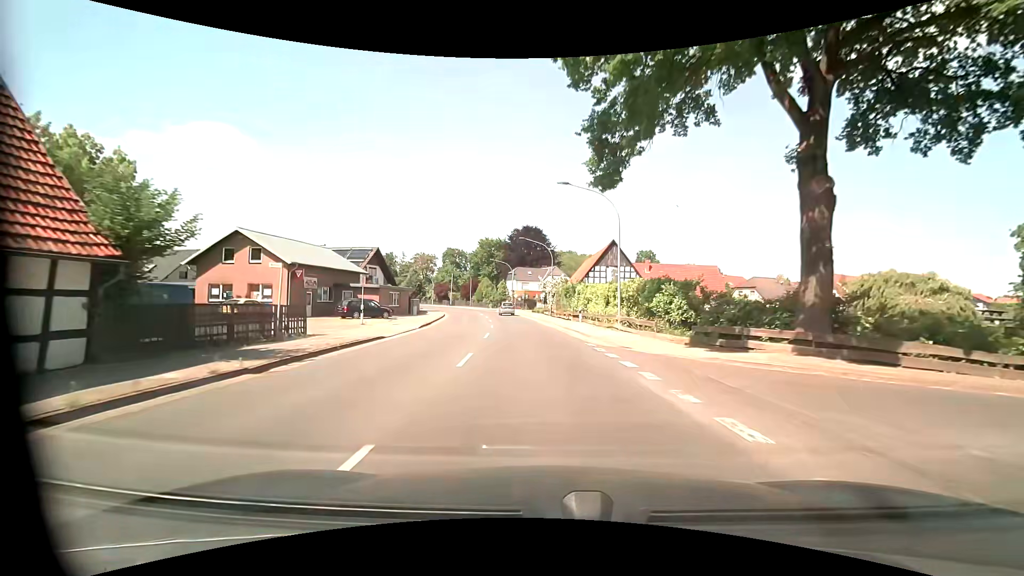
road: secondary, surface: asphalt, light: Day
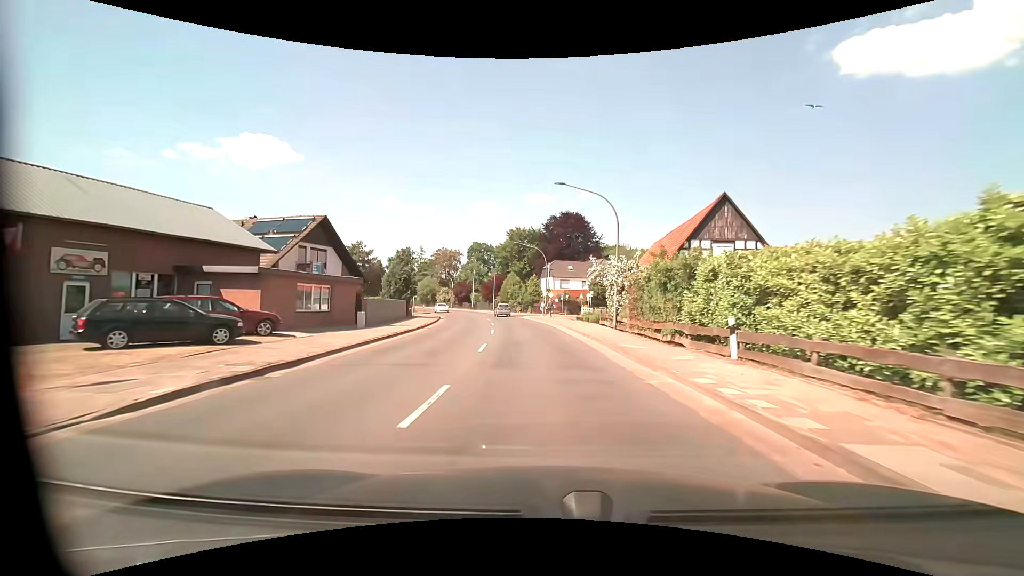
(-0.6, +23.7) m; -3°
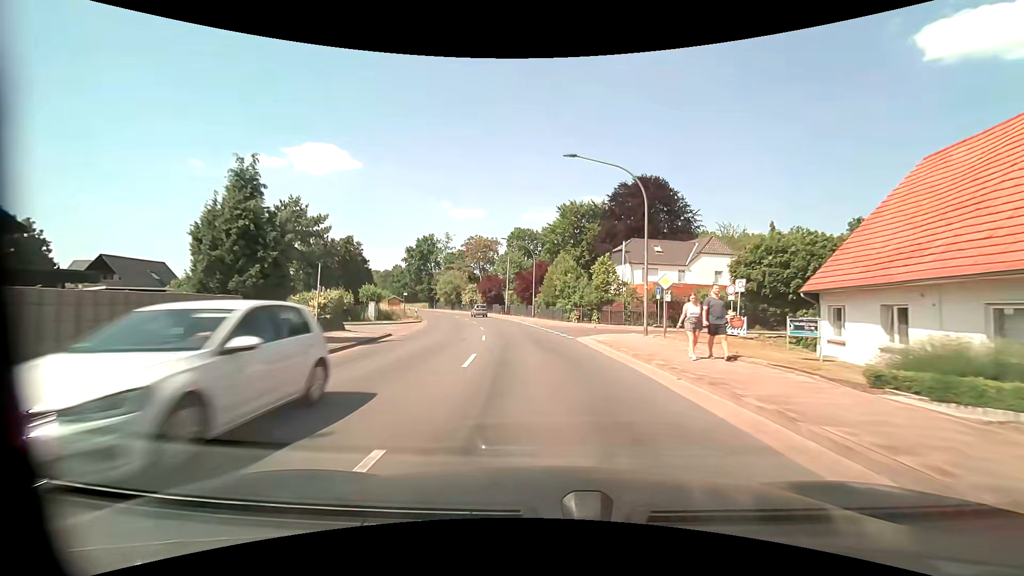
(-1.7, +31.5) m; -6°
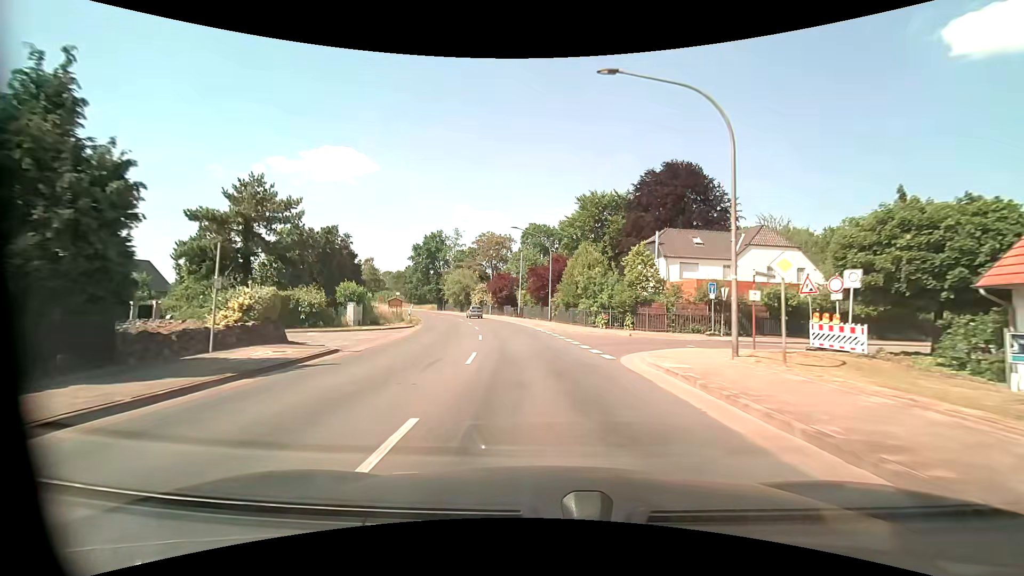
(-0.1, +7.9) m; -2°
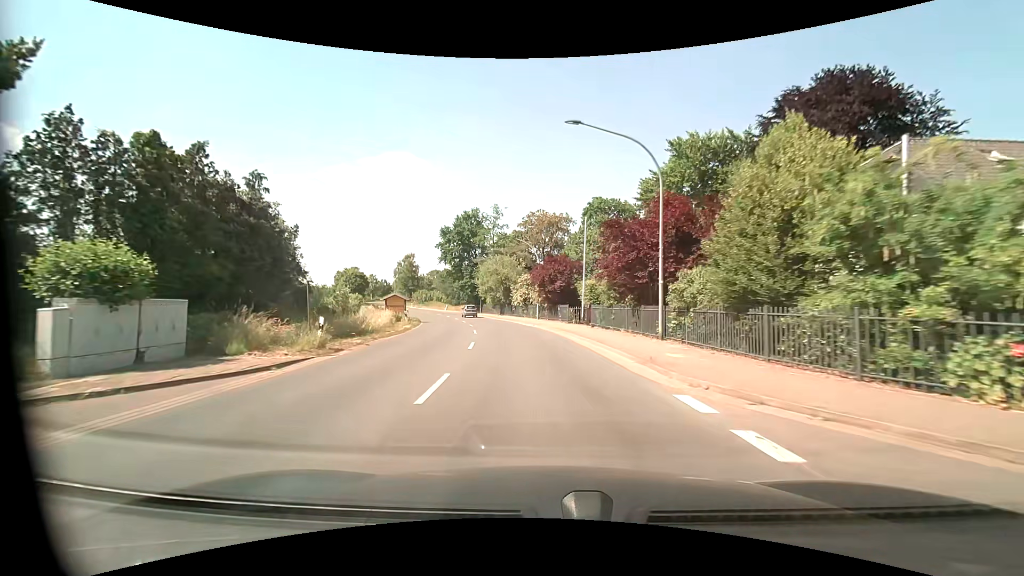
(-1.4, +23.7) m; -7°
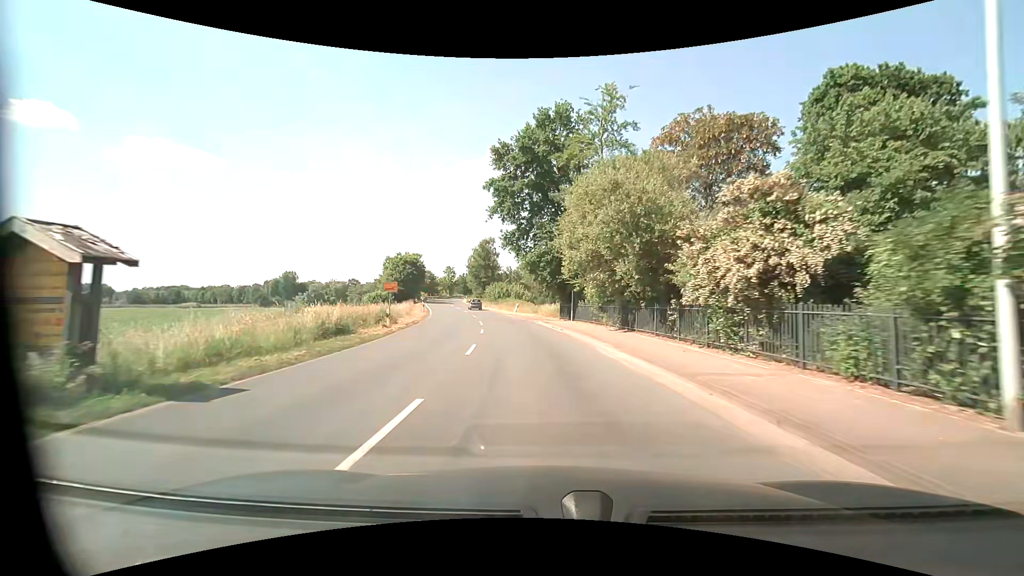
(-4.1, +39.2) m; -12°
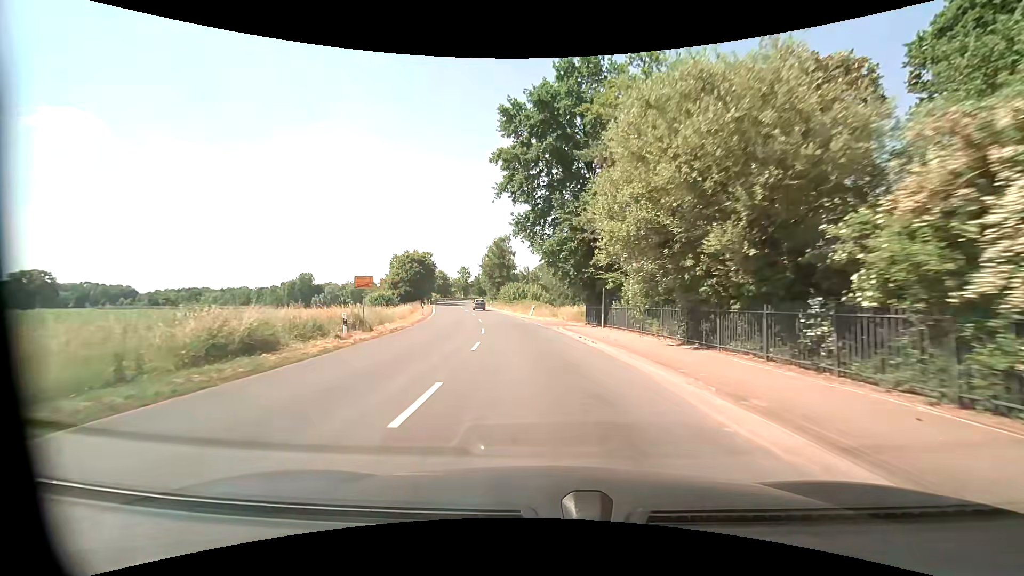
(-0.1, +7.9) m; -1°
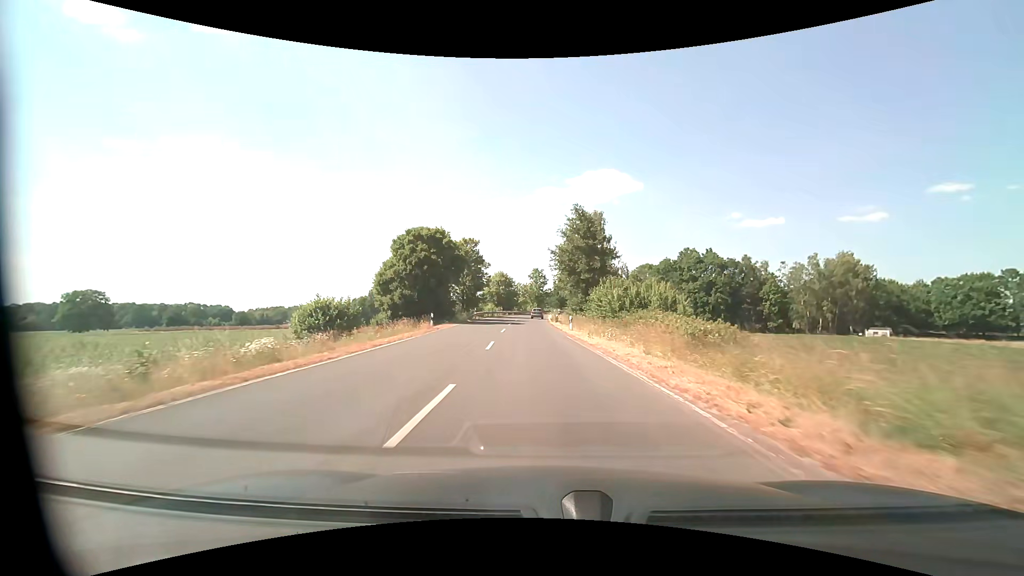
(-4.2, +42.1) m; -10°
(0, +10) (0, +20) (-1, +30) (-1, +40) (-2, +50) (-2, +60) (-1, +70) (-1, +80) (+1, +90) (+2, +100) m
